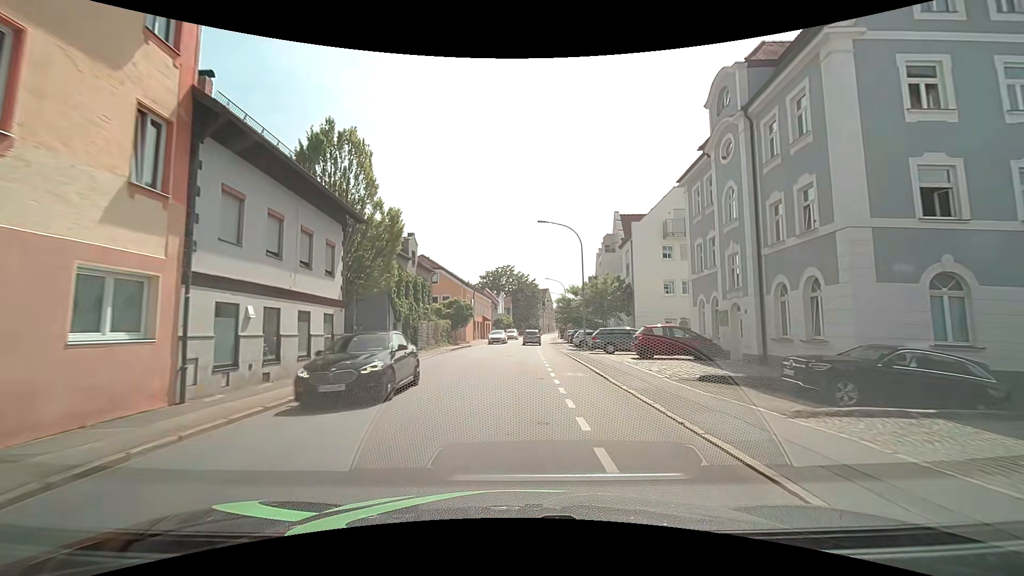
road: tertiary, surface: asphalt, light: Day
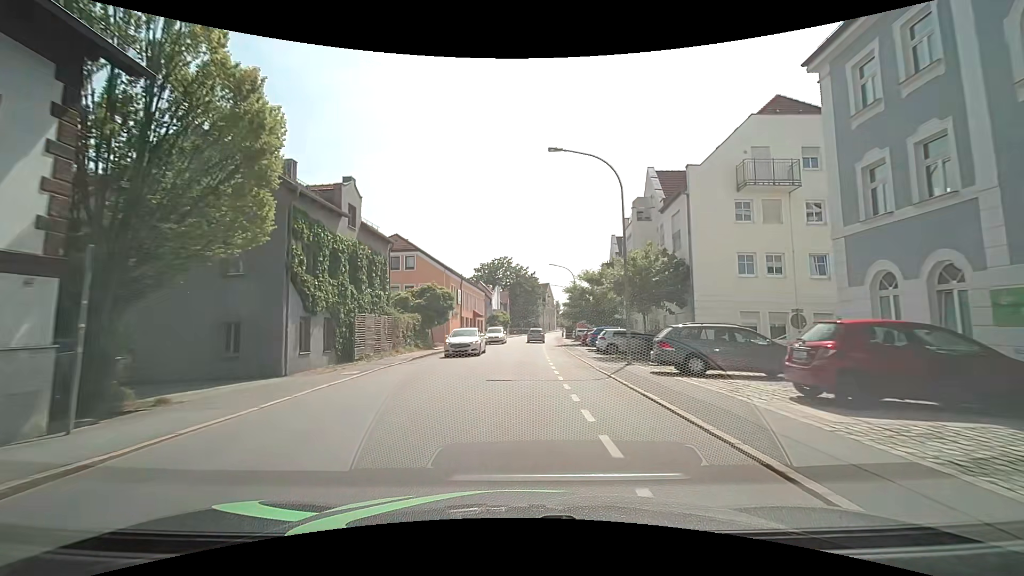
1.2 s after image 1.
(+0.1, +13.4) m; +1°
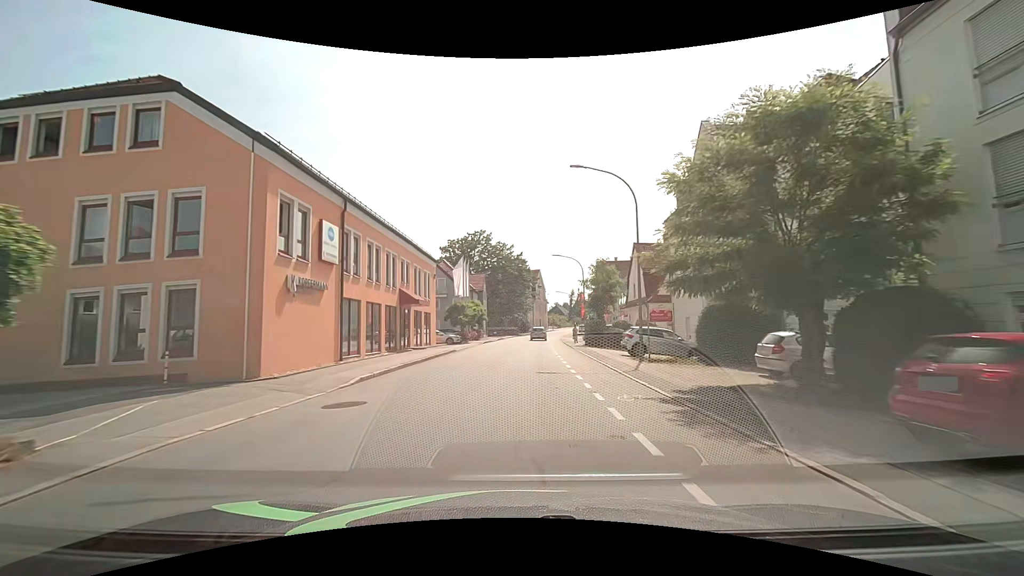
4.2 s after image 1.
(+0.3, +34.3) m; +2°
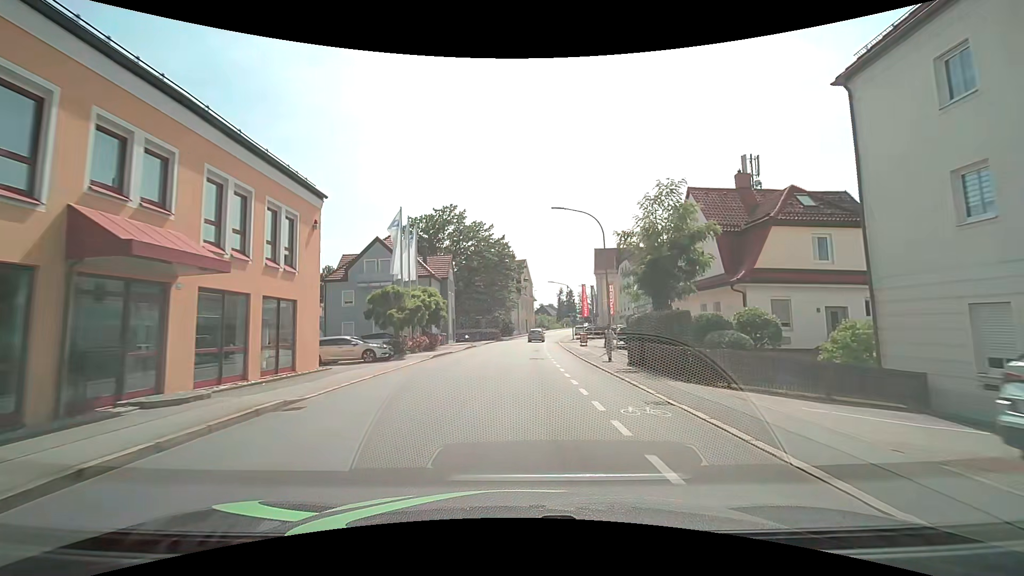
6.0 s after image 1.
(+0.3, +21.2) m; +2°
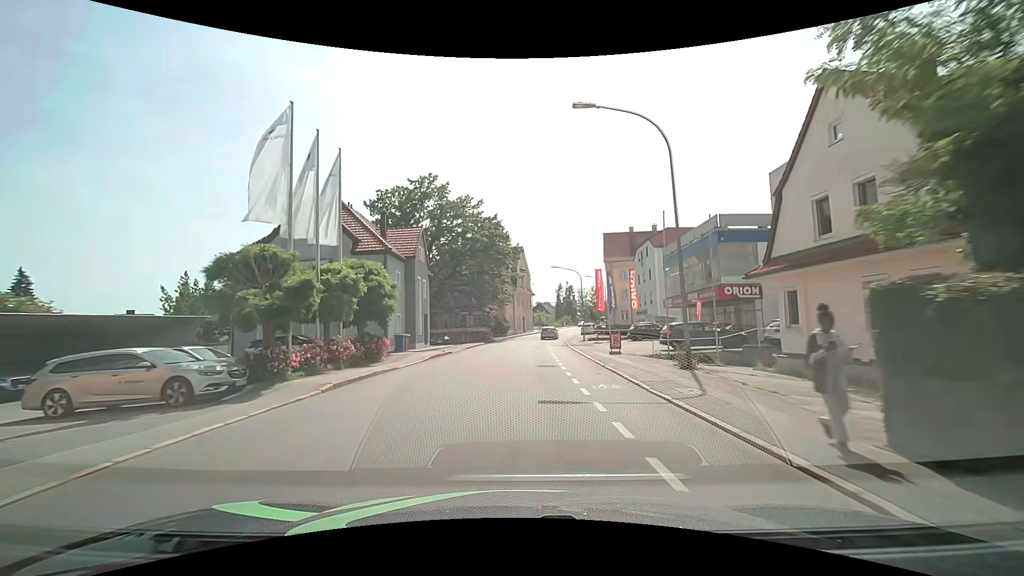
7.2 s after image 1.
(+0.1, +14.3) m; 0°
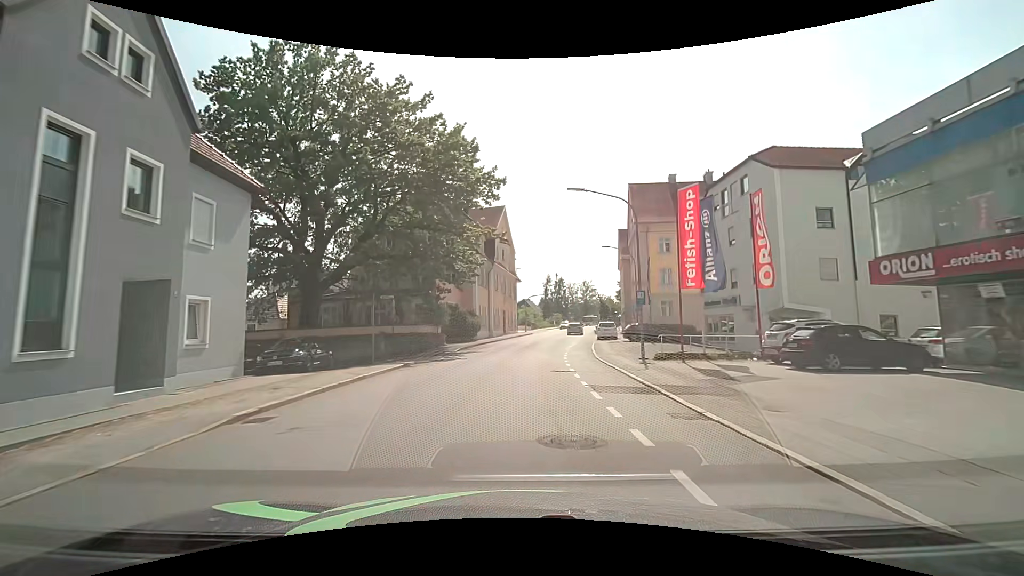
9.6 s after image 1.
(+0.5, +28.9) m; +2°
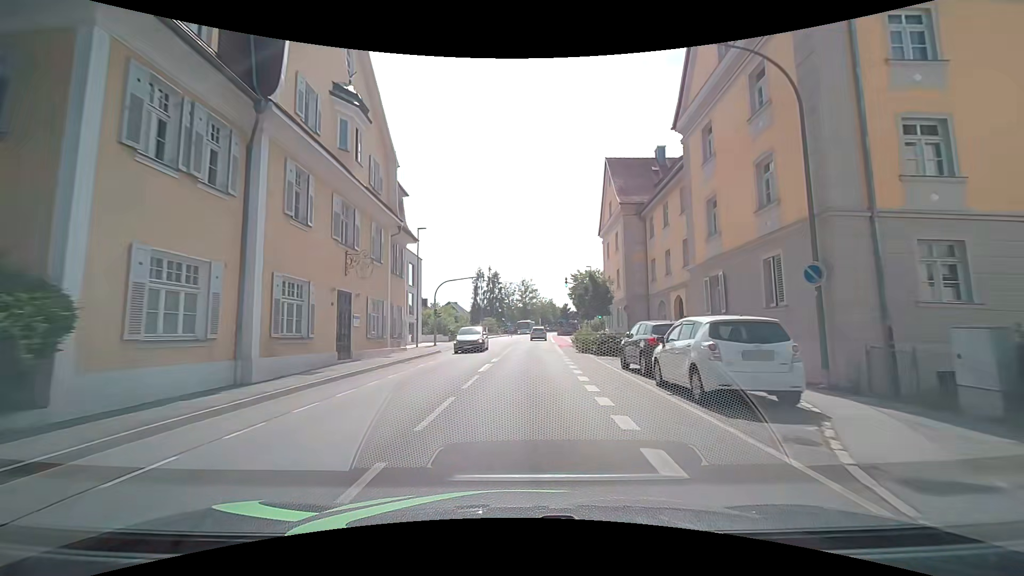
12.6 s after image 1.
(+2.4, +36.3) m; +8°
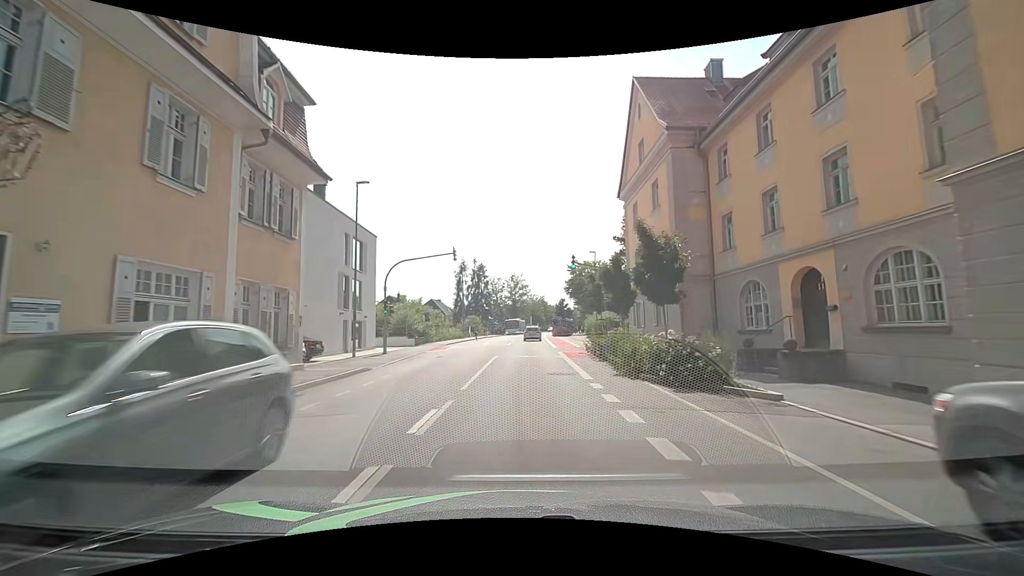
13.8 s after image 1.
(+0.1, +13.6) m; 0°
(0, +10) (0, +20) (+1, +30) (+1, +40) (+2, +50) (+2, +60) (+3, +70) (+3, +80) (+4, +90) (+6, +100) m
